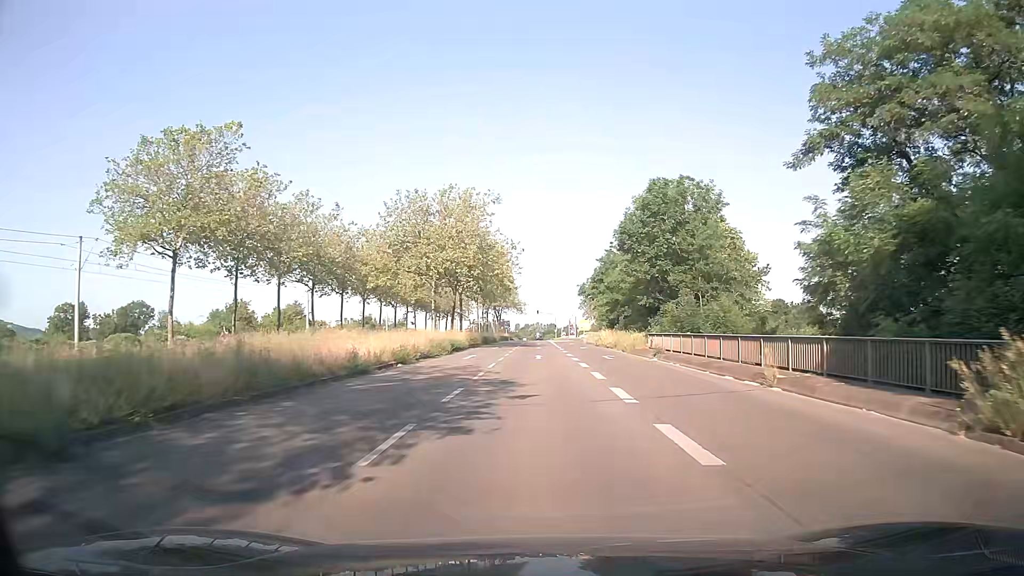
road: secondary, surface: asphalt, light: Day
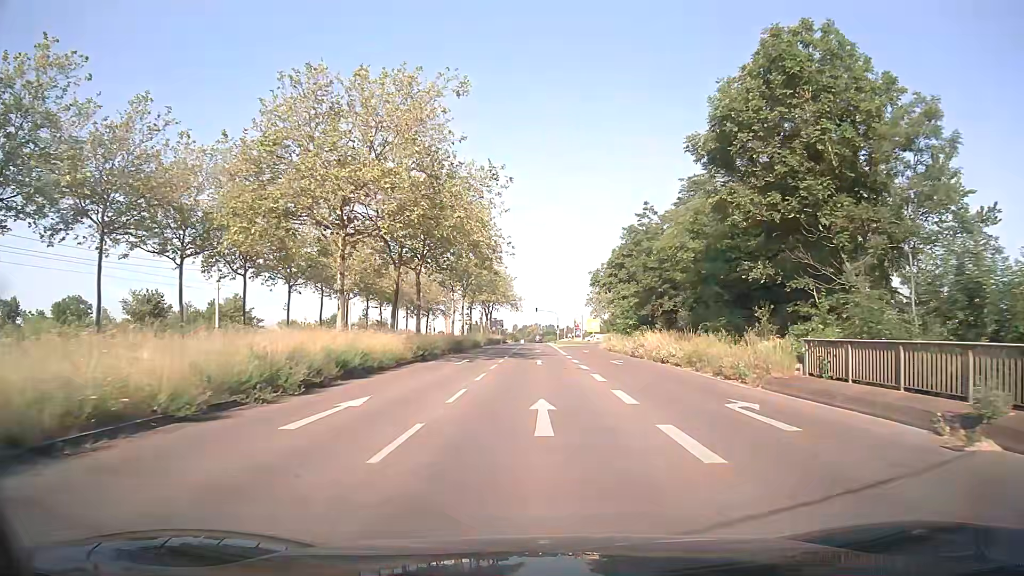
(-0.1, +23.9) m; 0°
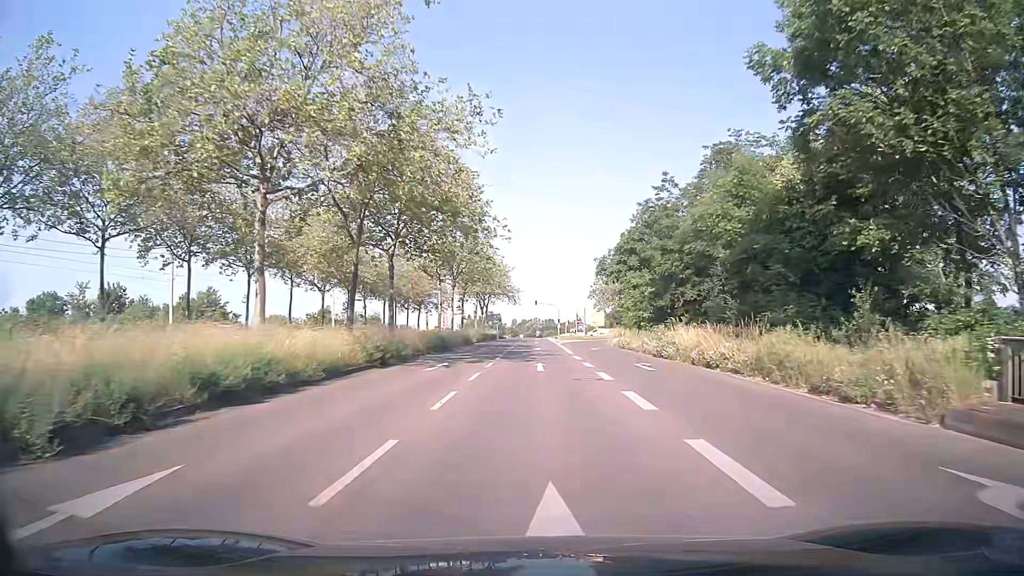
(0.0, +8.0) m; 0°
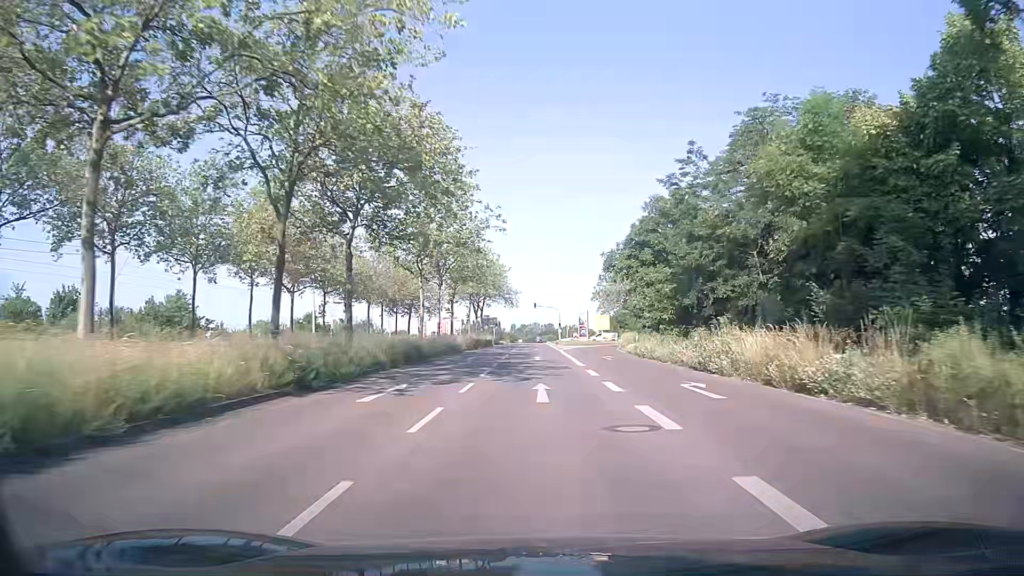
(0.0, +8.0) m; 0°
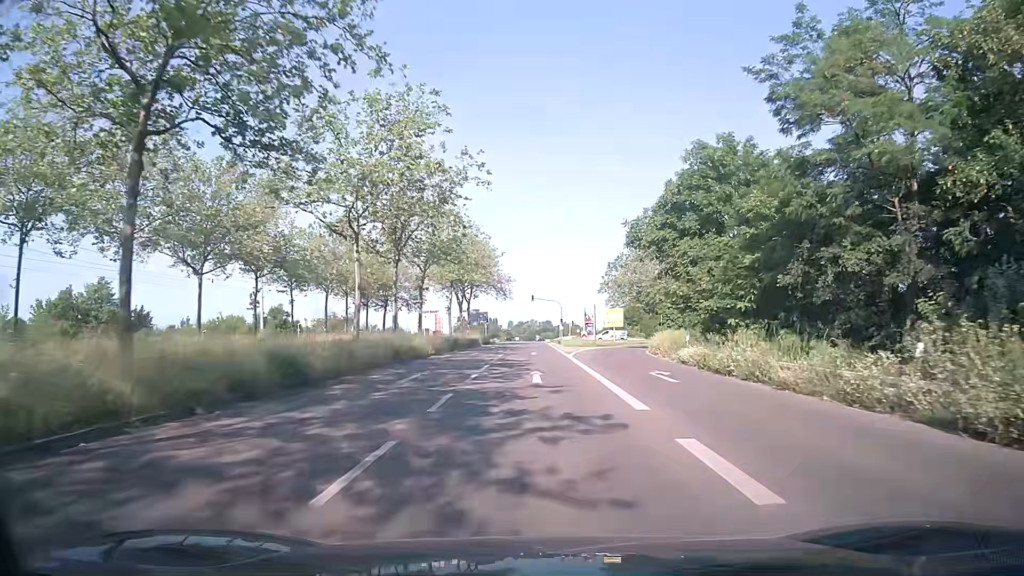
(0.0, +15.9) m; 0°
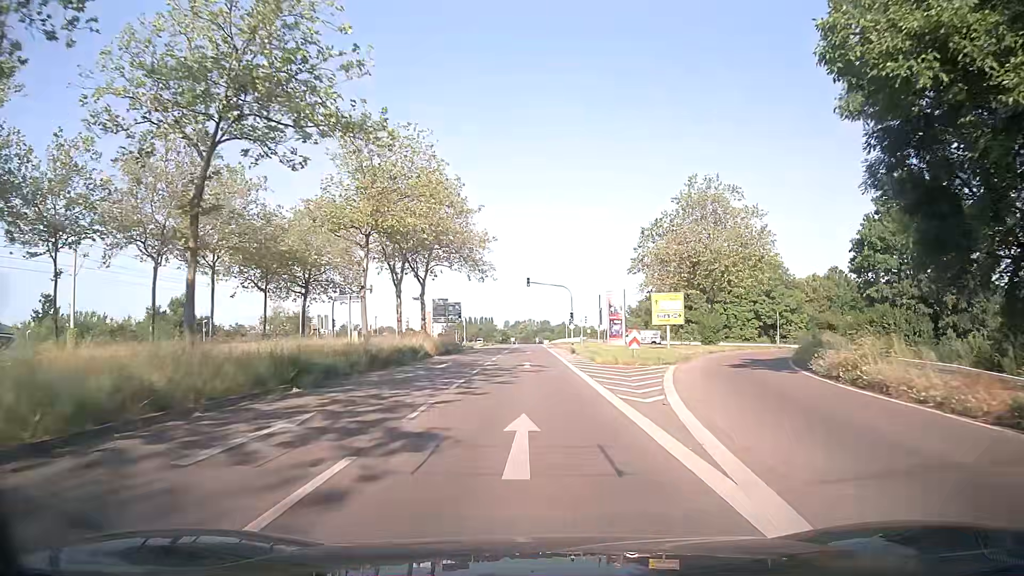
(+0.1, +31.1) m; 0°
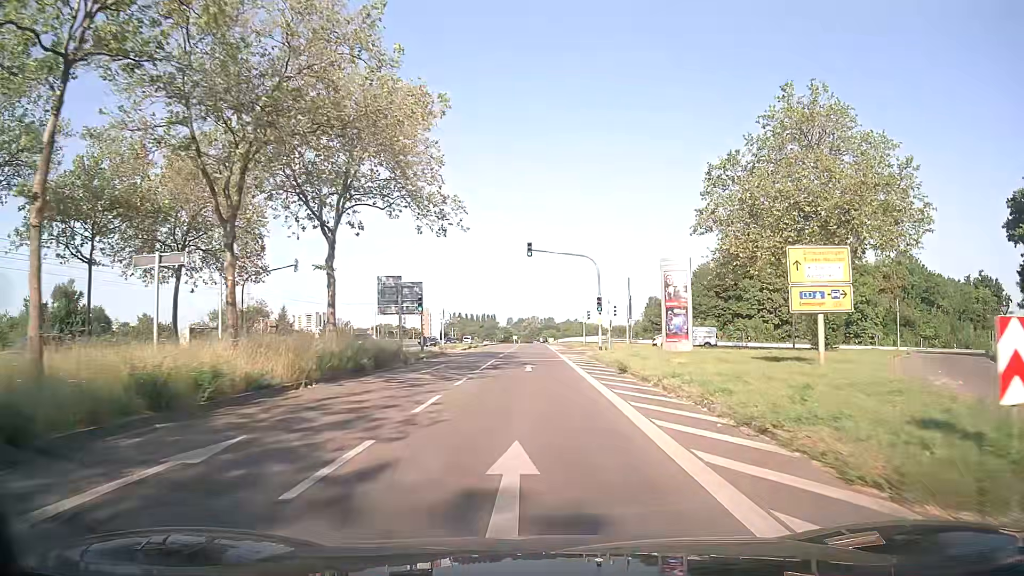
(0.0, +23.0) m; 0°
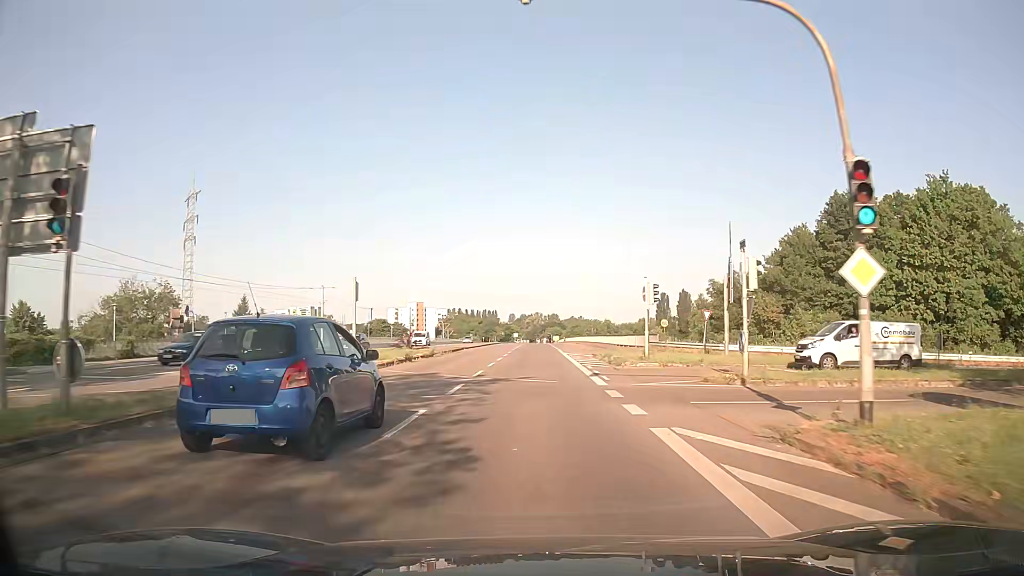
(-0.2, +31.0) m; 0°
